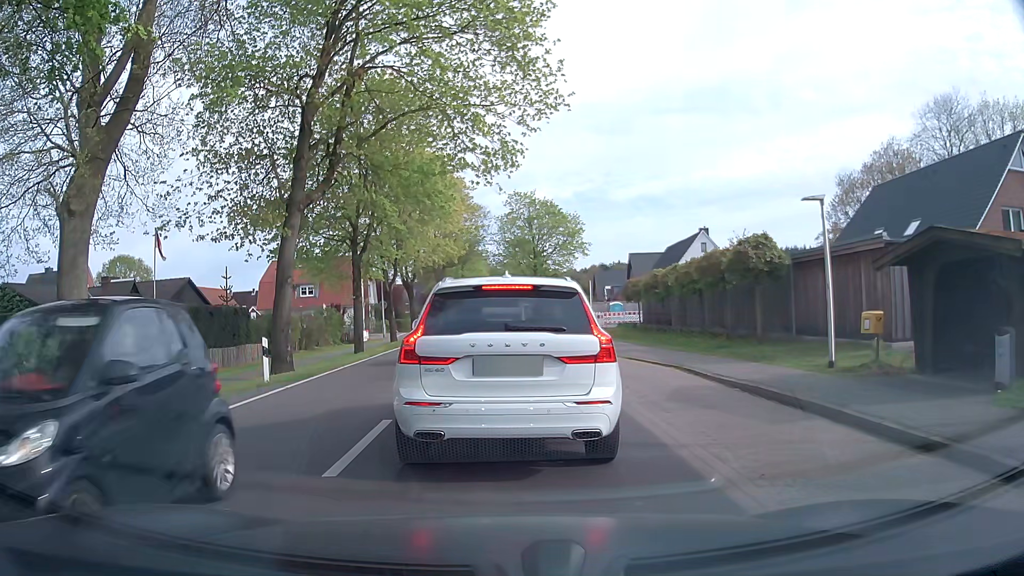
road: tertiary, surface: asphalt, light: Day
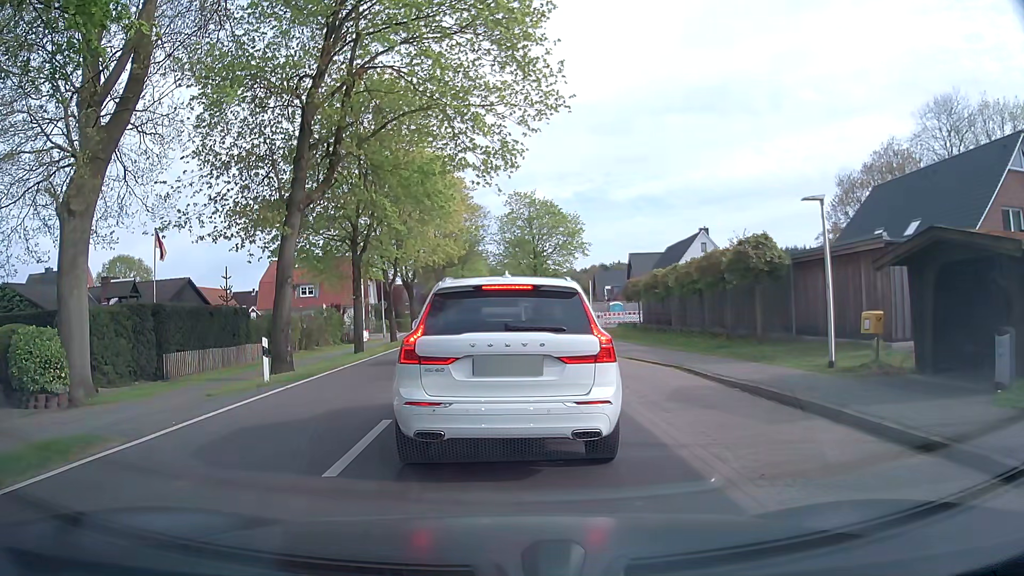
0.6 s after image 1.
(0.0, 0.0) m; 0°
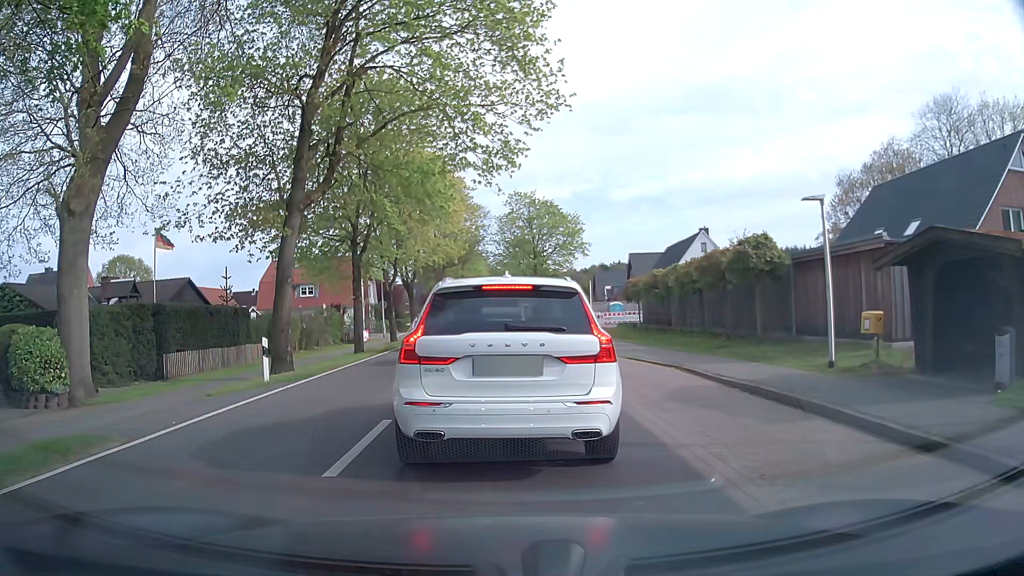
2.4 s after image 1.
(0.0, 0.0) m; 0°
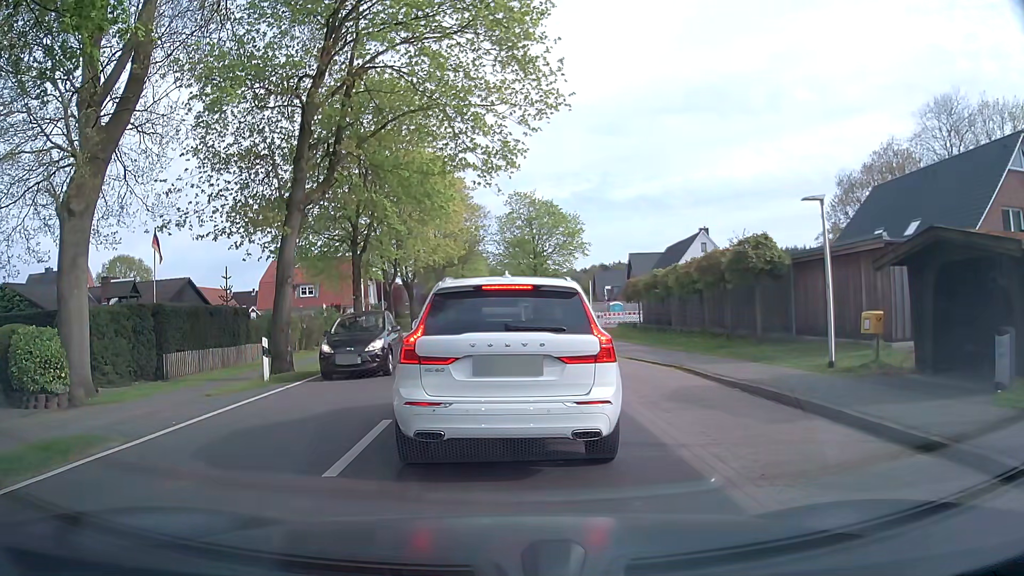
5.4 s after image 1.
(0.0, 0.0) m; 0°
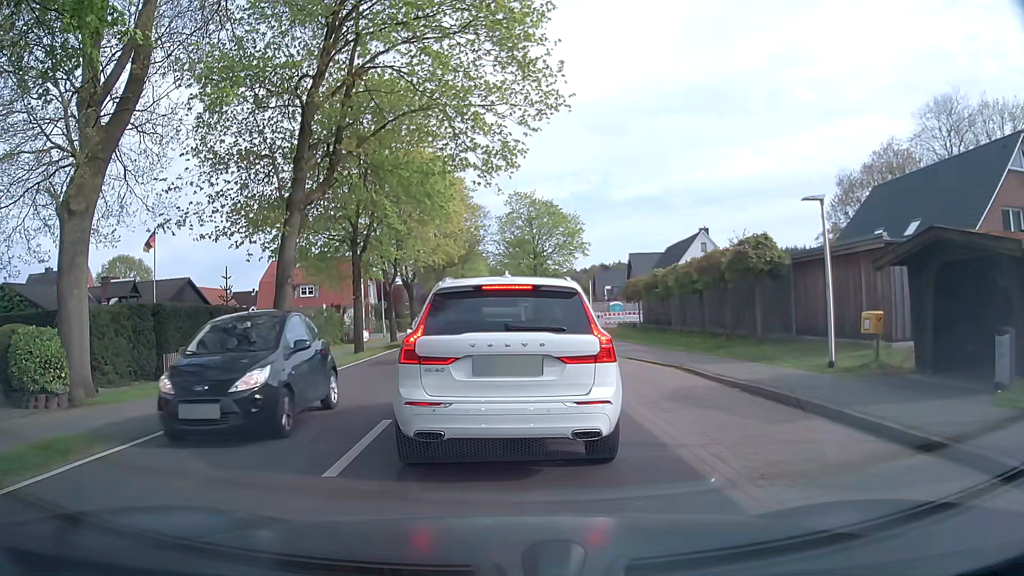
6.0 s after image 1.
(0.0, 0.0) m; 0°
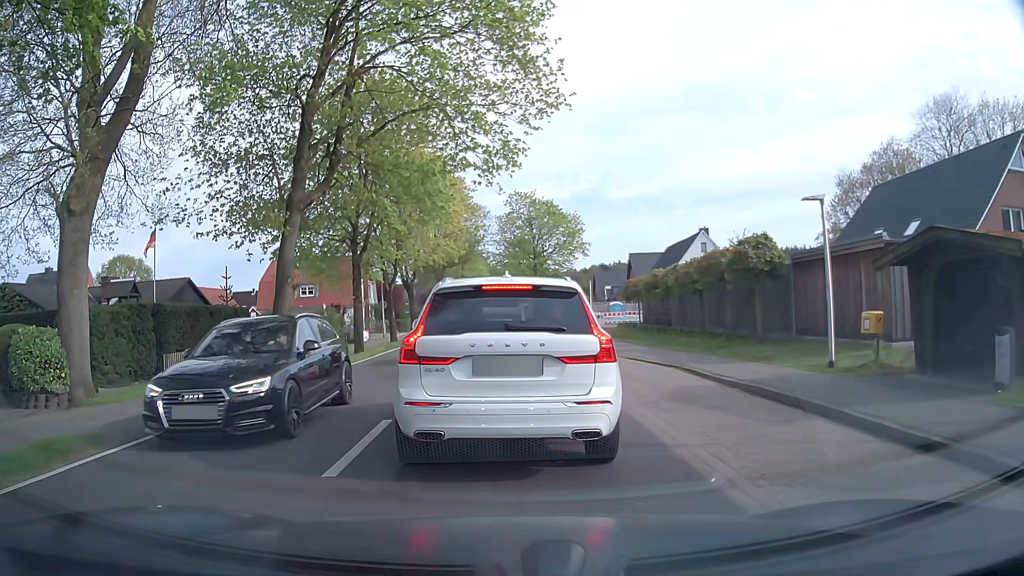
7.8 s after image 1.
(0.0, 0.0) m; 0°
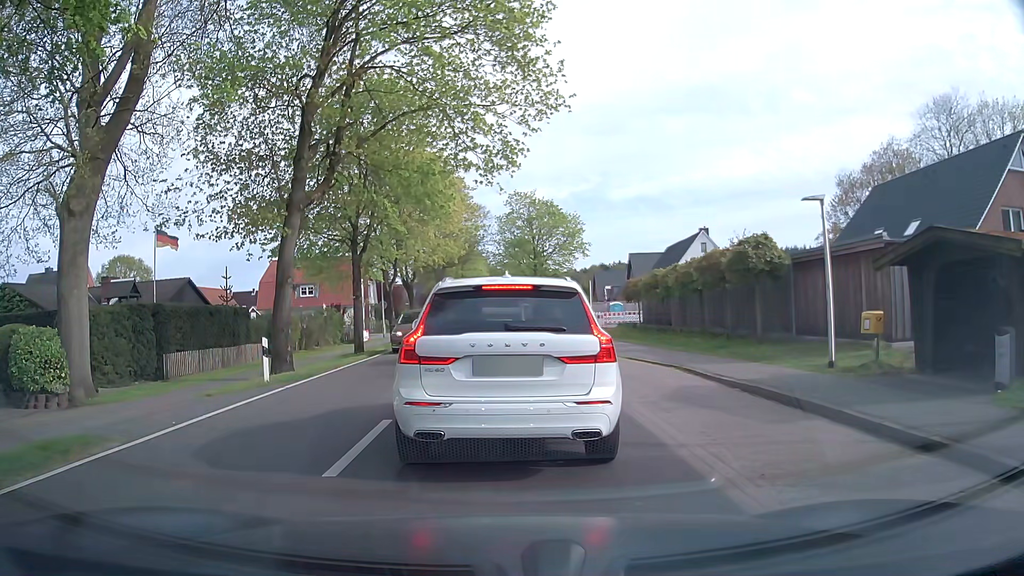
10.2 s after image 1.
(0.0, 0.0) m; 0°
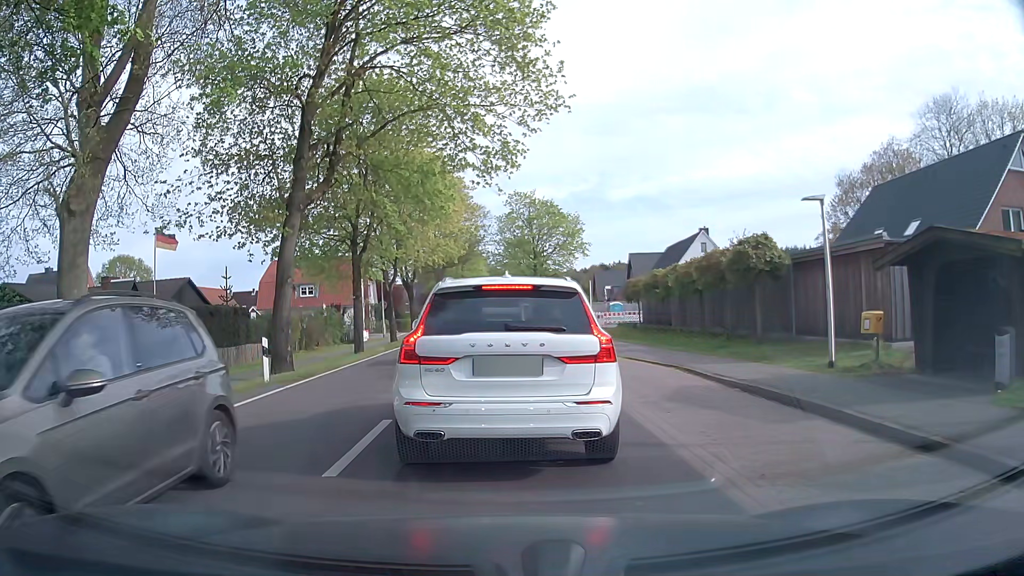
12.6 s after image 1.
(0.0, 0.0) m; 0°
(0, +10) (0, +20) (0, +30) (0, +40) (+1, +50) (+8, +56) (+18, +55) (+28, +56) (+38, +55) (+48, +55) m
